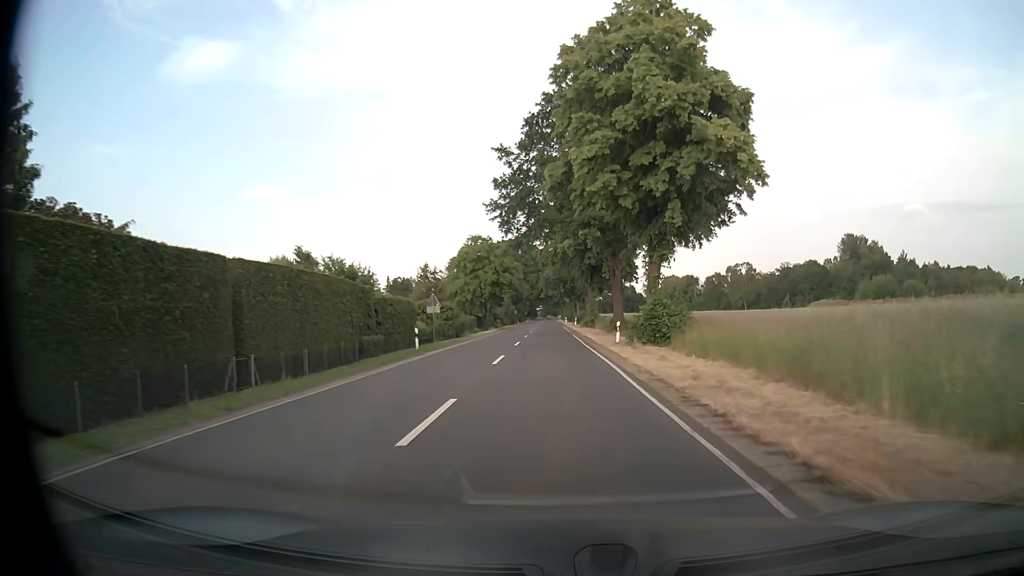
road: secondary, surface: asphalt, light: Day
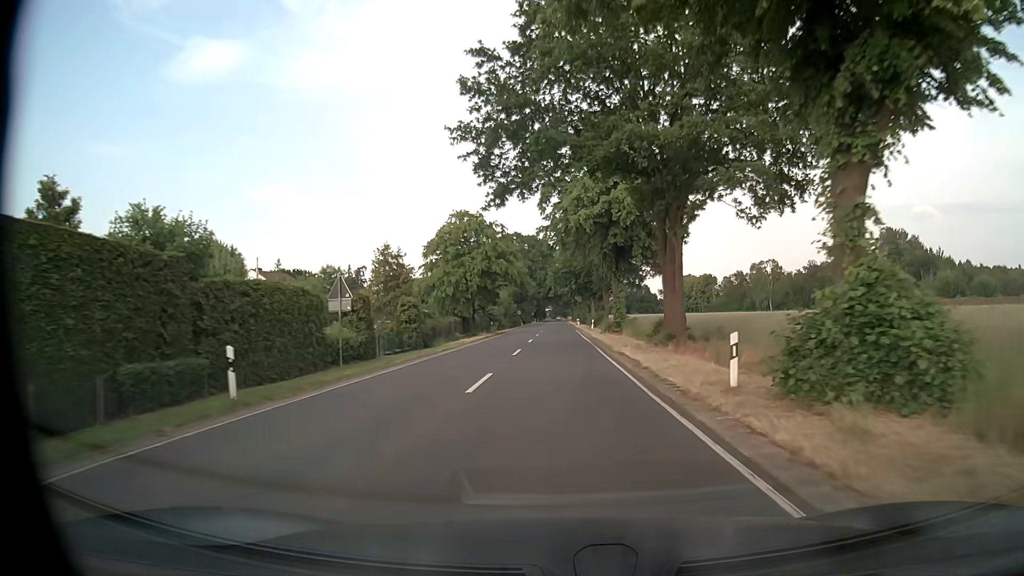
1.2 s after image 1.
(-0.3, +18.7) m; -1°
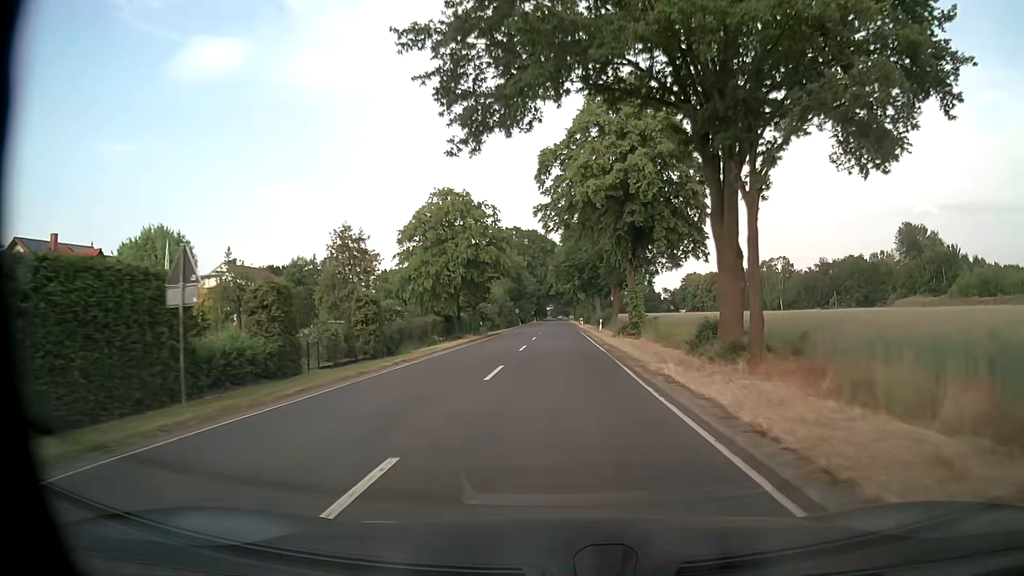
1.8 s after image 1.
(0.0, +9.6) m; 0°
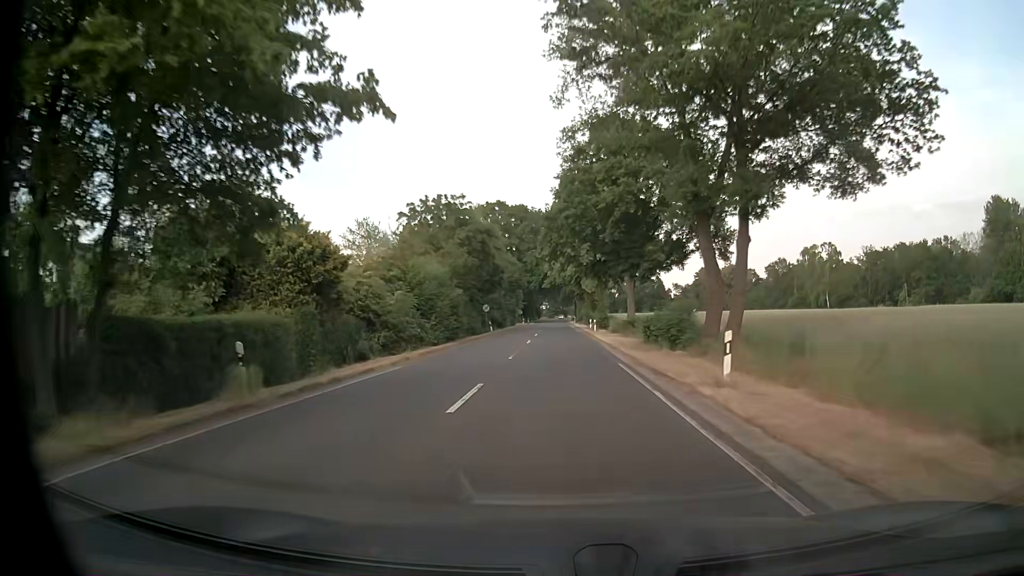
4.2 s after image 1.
(+0.3, +40.2) m; 0°
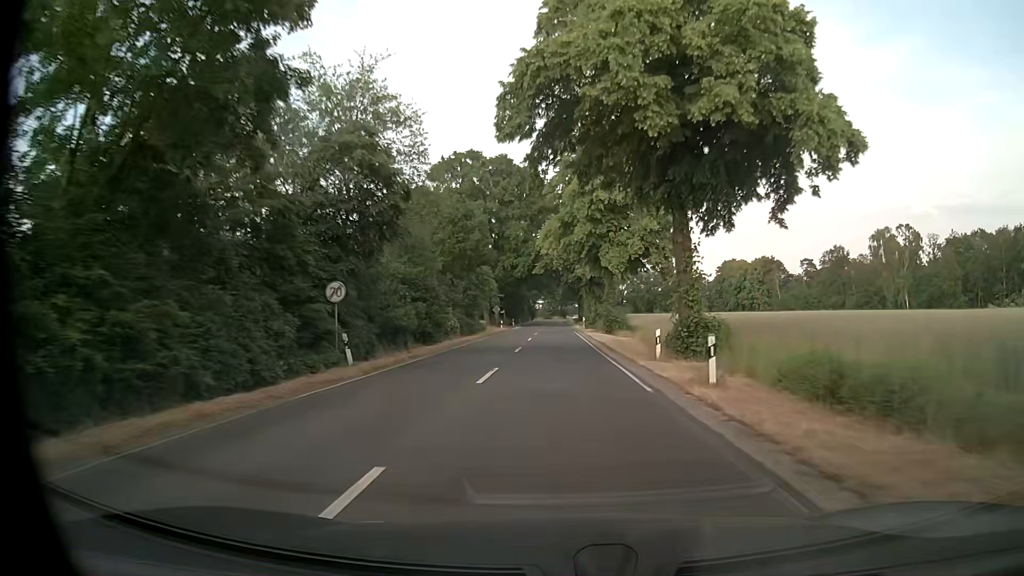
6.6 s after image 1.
(+0.4, +42.8) m; +1°
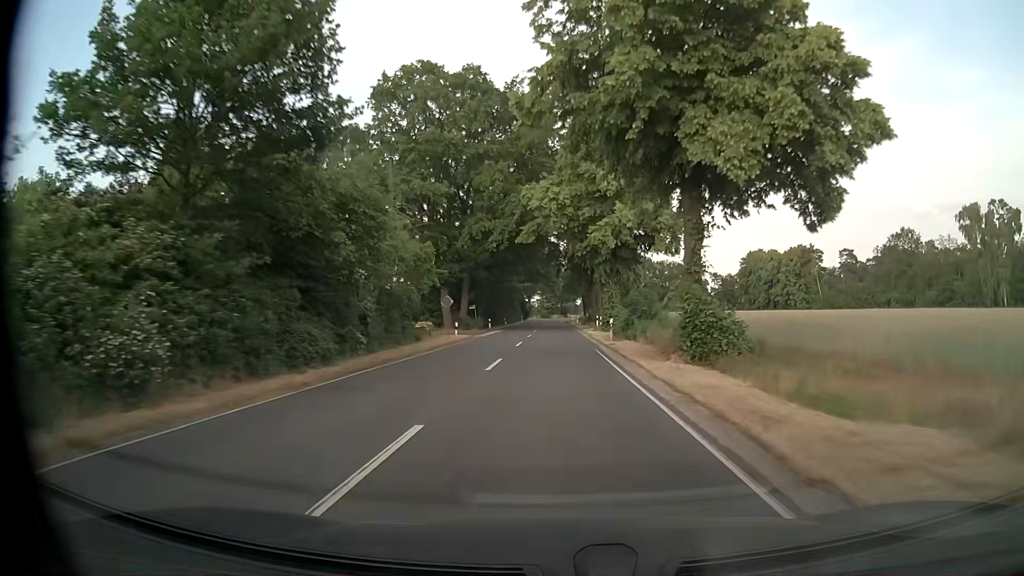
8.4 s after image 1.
(0.0, +33.6) m; 0°
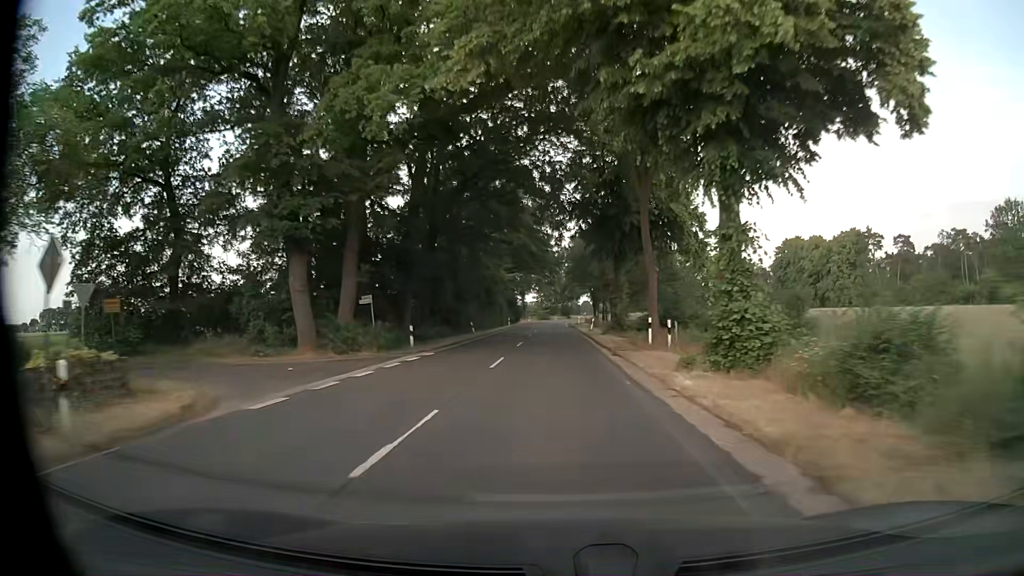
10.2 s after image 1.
(-0.2, +34.8) m; 0°
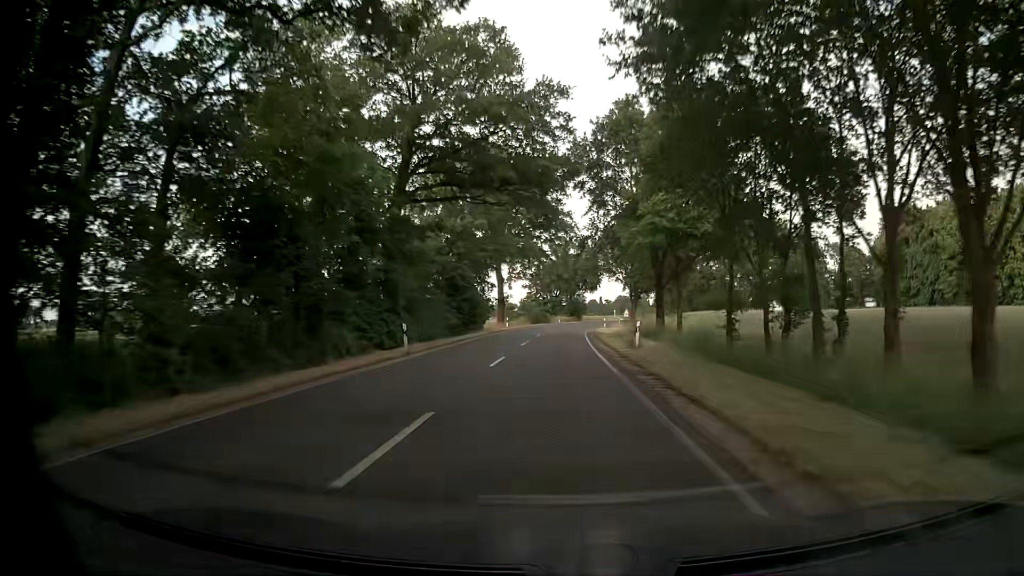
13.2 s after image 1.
(-0.3, +60.9) m; -1°
(0, +10) (0, +20) (0, +30) (0, +40) (+1, +50) (+2, +60) (+3, +70) (+4, +80) (+6, +90) (+8, +99) m
